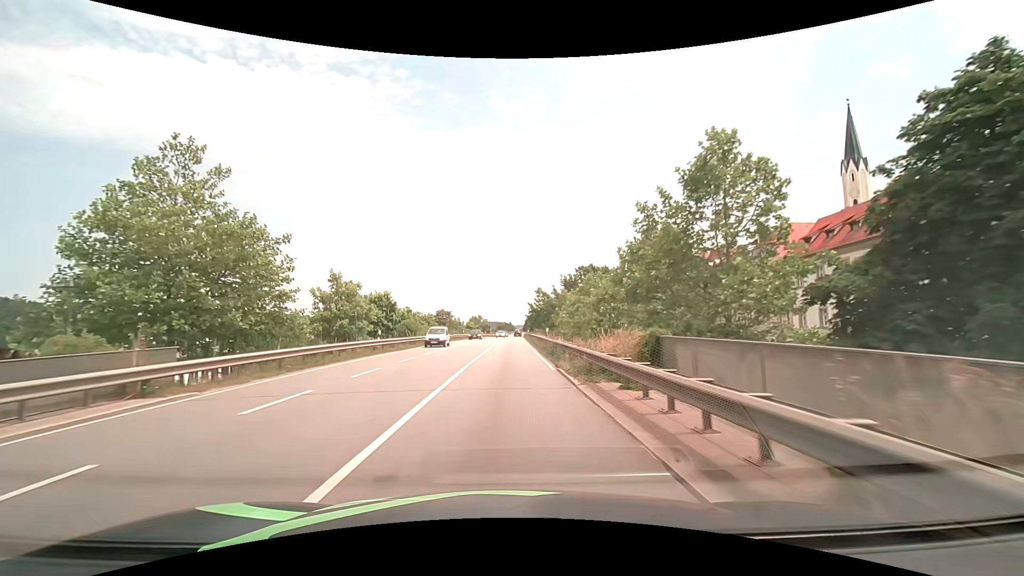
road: primary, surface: asphalt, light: Day
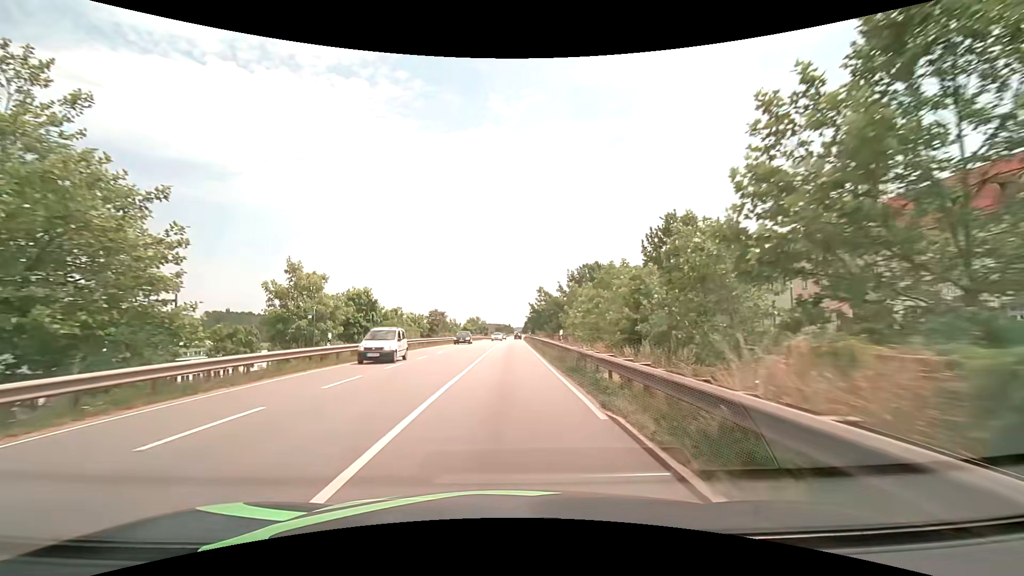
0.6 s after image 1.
(0.0, +8.3) m; +1°
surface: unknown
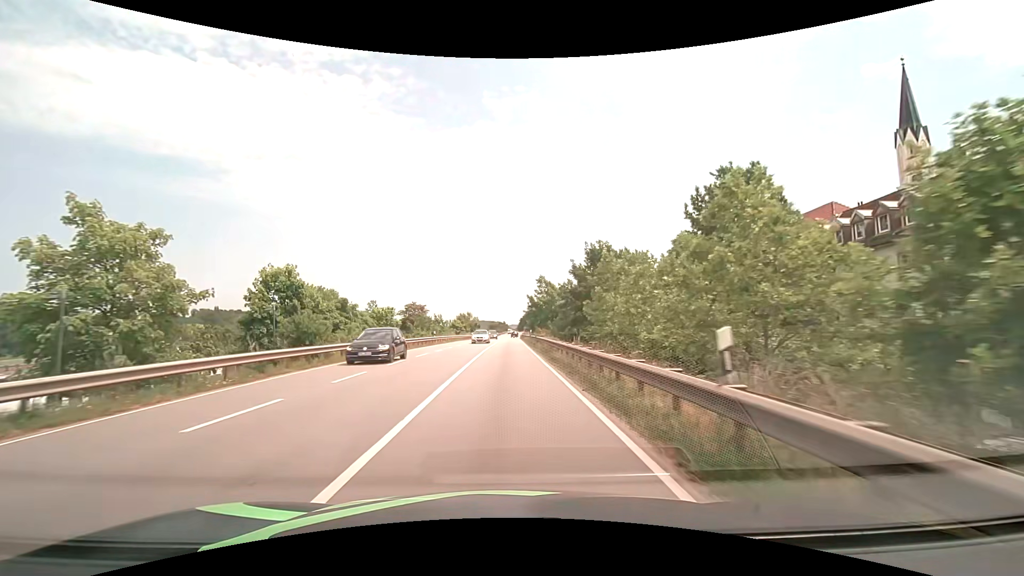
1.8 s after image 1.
(0.0, +17.0) m; 0°
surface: asphalt
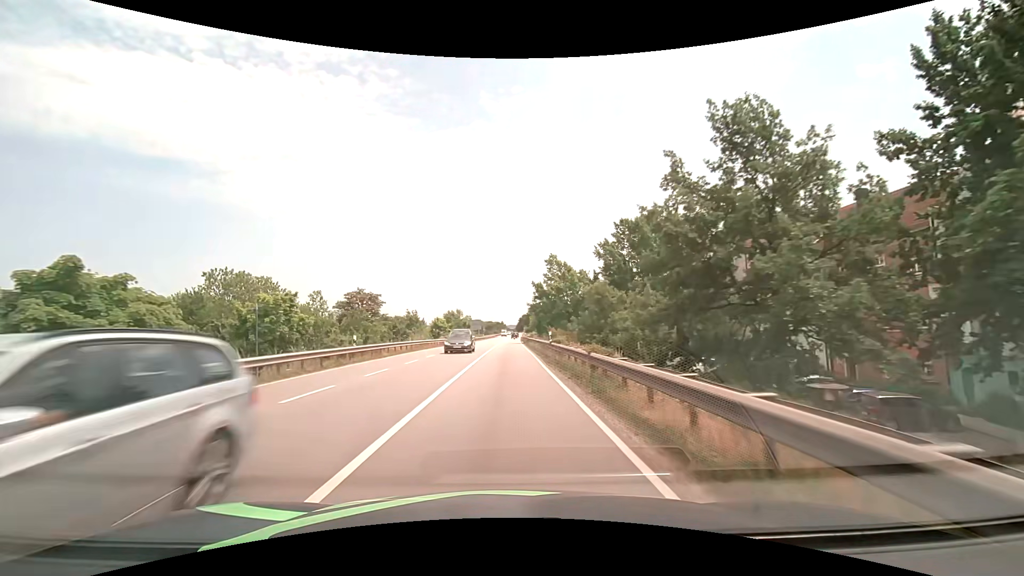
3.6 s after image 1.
(+0.1, +26.9) m; 0°
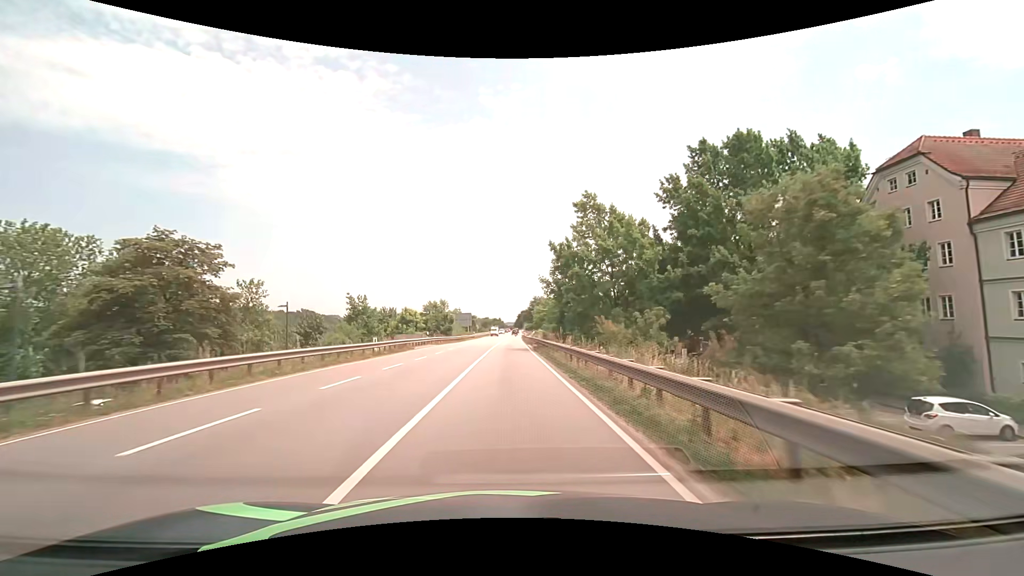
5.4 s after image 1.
(0.0, +28.3) m; 0°
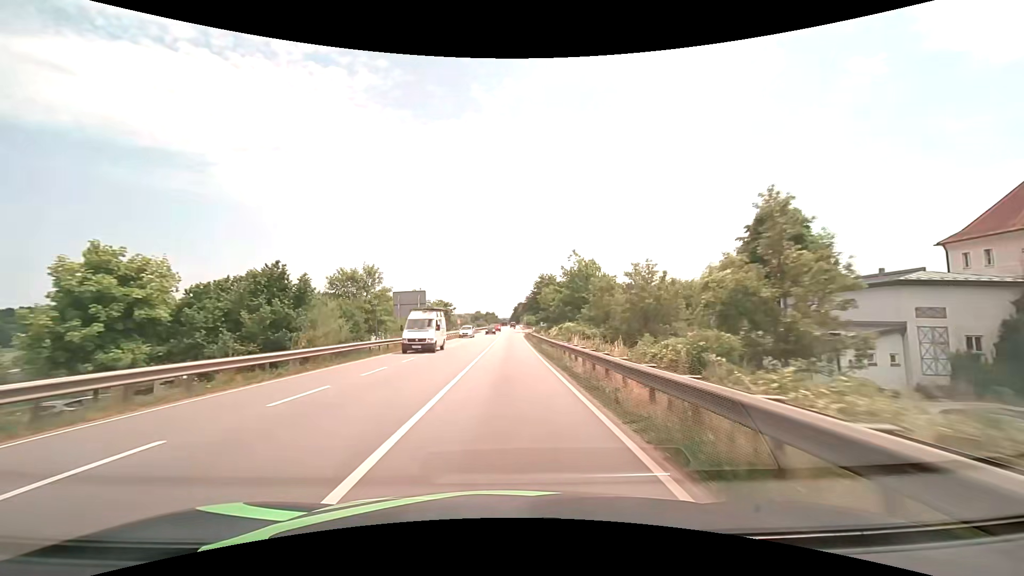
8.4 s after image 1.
(+0.3, +50.4) m; +1°
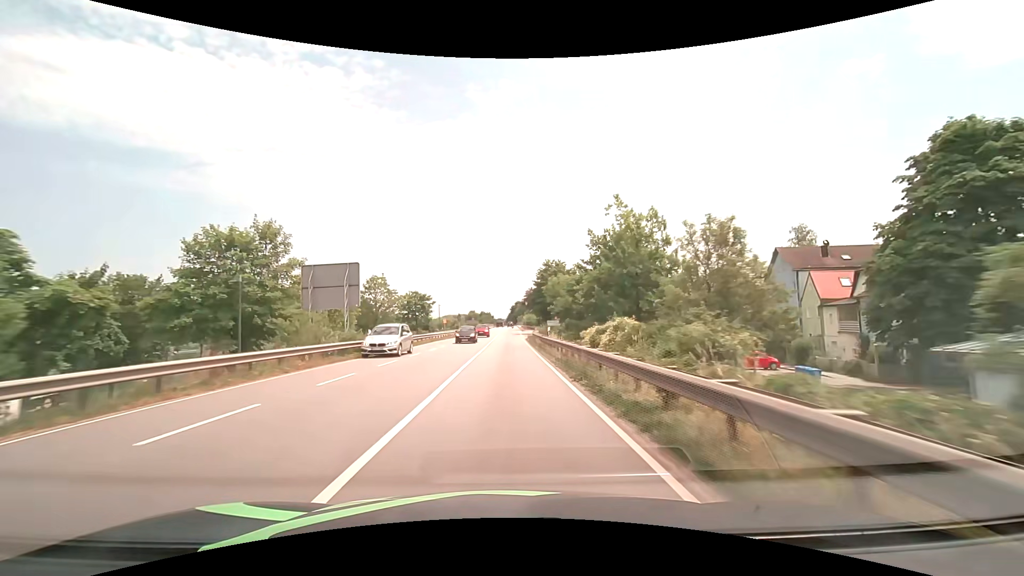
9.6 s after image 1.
(+0.1, +21.2) m; 0°
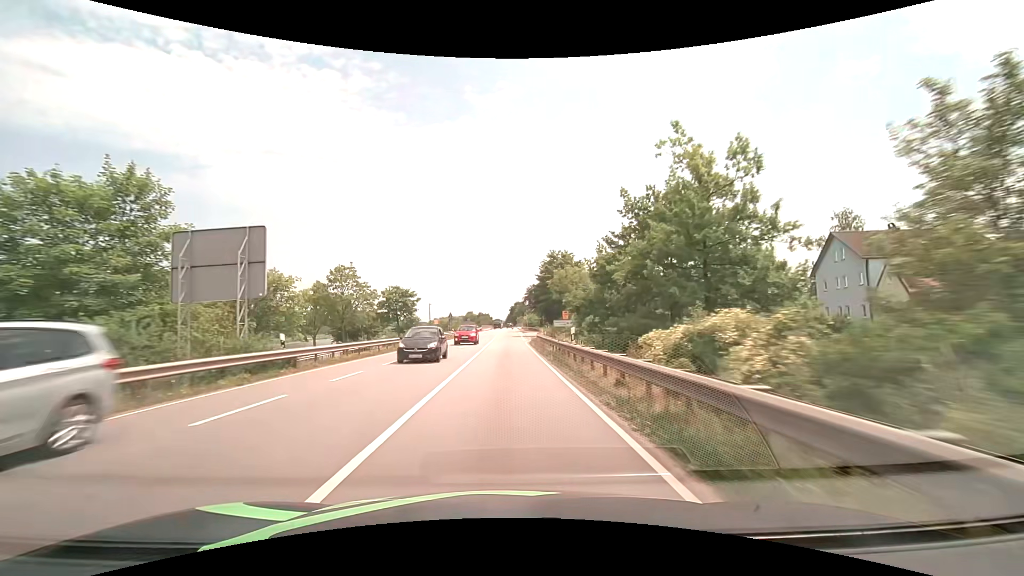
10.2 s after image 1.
(0.0, +10.8) m; 0°
(0, +10) (0, +20) (0, +30) (0, +40) (0, +50) (0, +60) (0, +70) (0, +80) (0, +90) (0, +100) m
